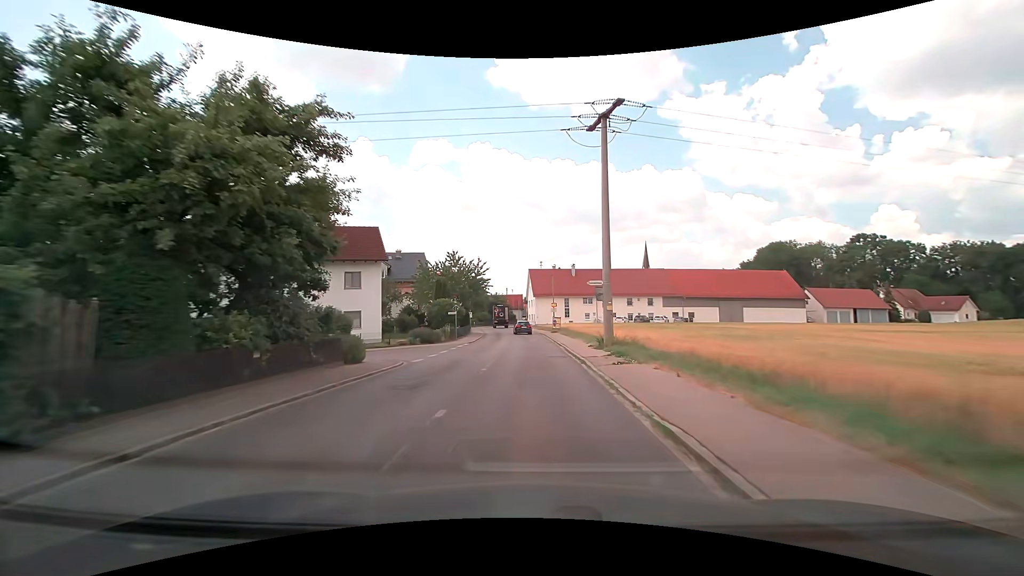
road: tertiary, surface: asphalt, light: Day
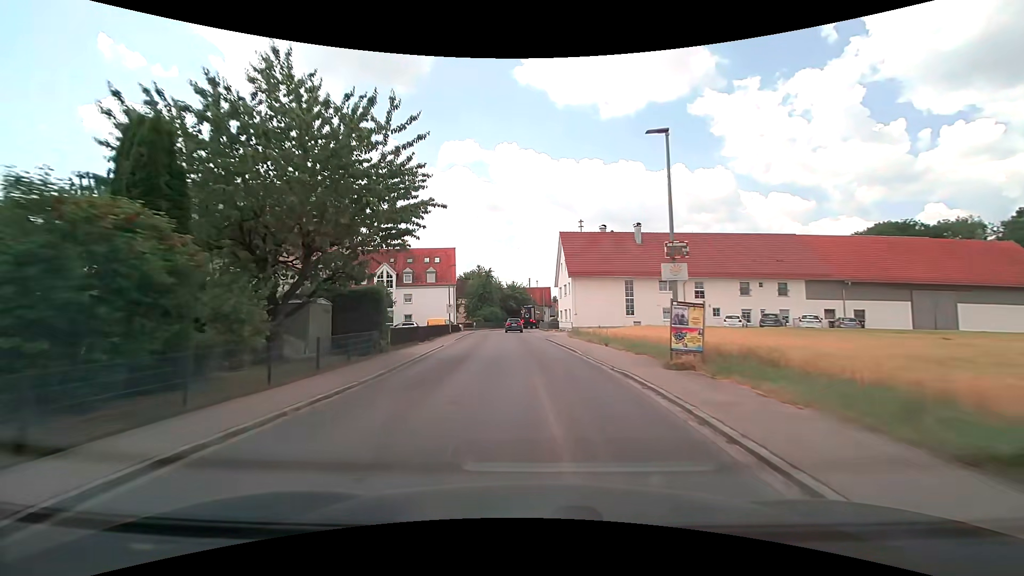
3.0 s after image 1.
(-0.6, +40.0) m; -3°
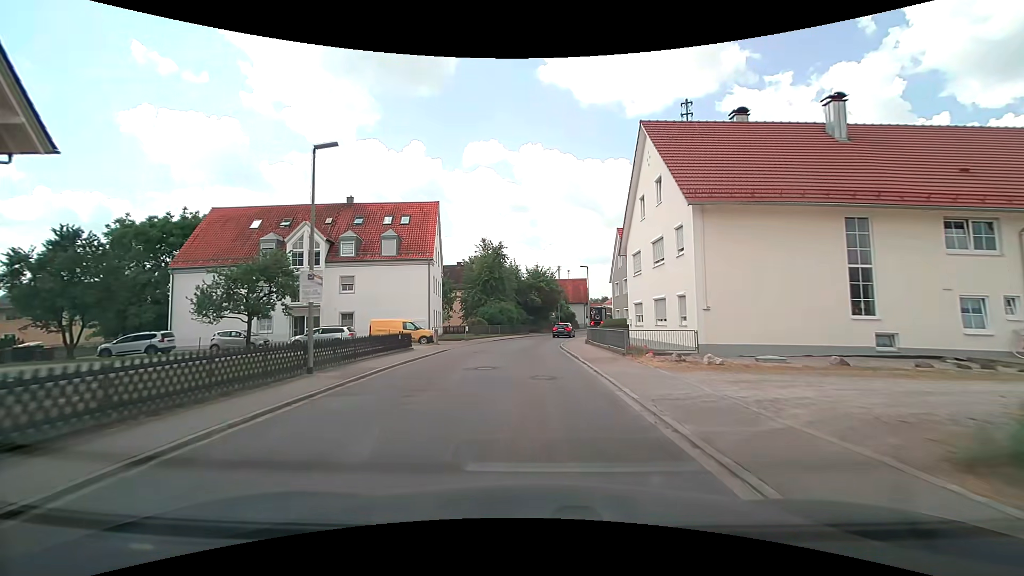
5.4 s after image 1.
(-1.0, +31.6) m; -3°
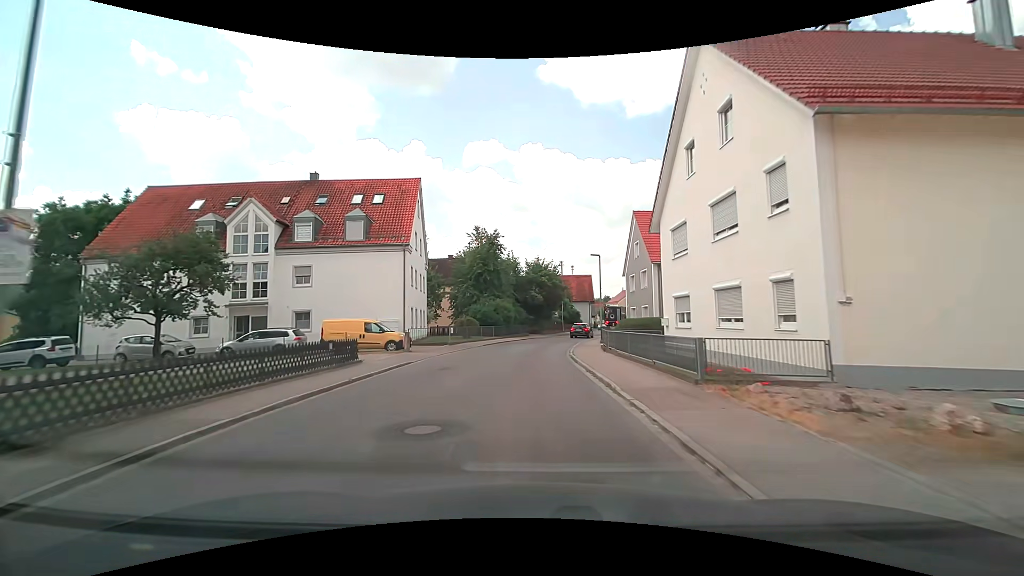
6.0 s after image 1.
(0.0, +7.7) m; 0°
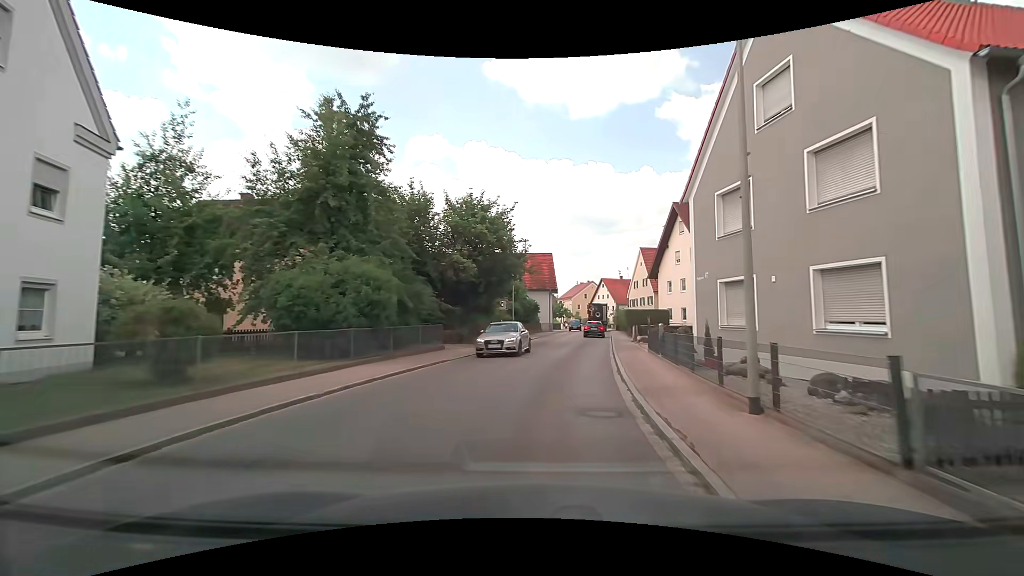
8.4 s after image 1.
(+0.6, +29.4) m; +6°
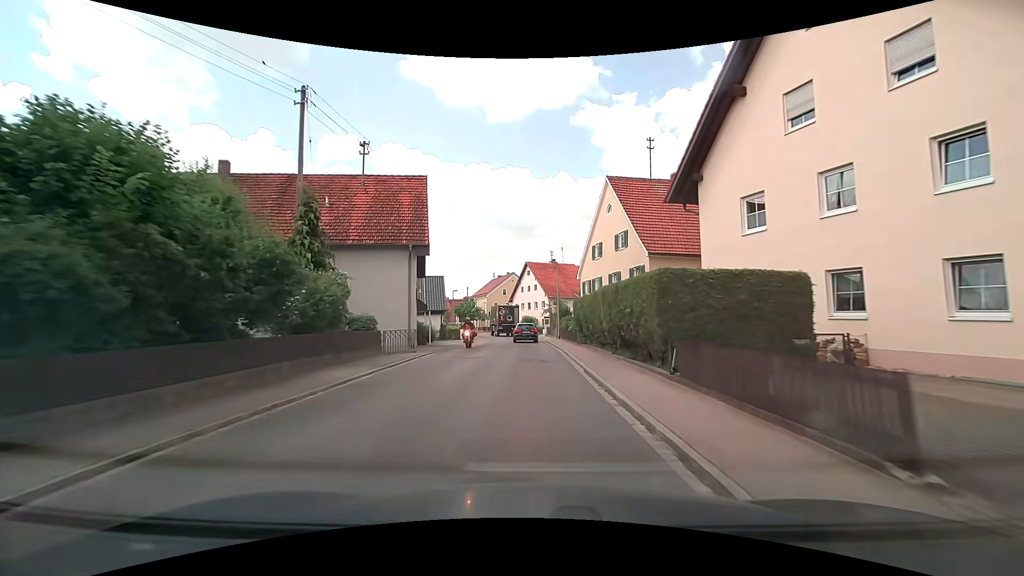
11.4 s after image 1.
(+3.7, +36.0) m; +9°
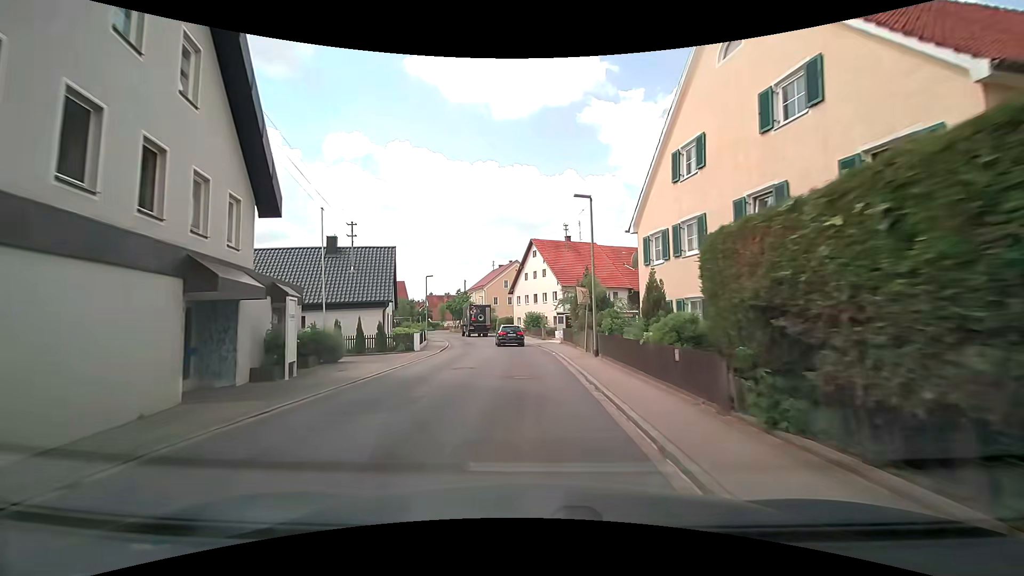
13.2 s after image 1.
(0.0, +20.7) m; -1°
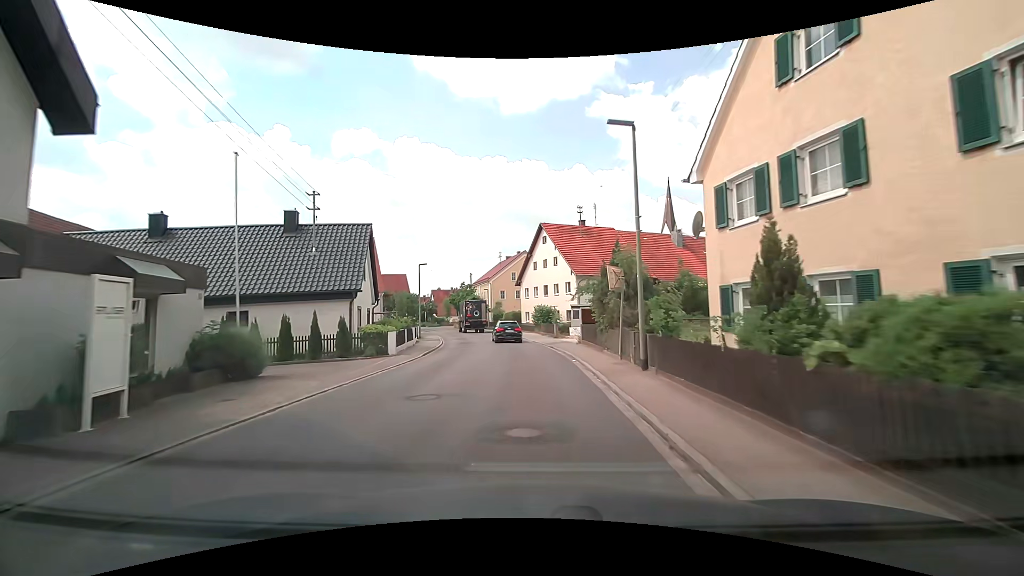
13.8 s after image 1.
(-0.1, +6.7) m; -1°
(0, +10) (-1, +20) (-2, +30) (-3, +40) (-5, +50) (-7, +59) (-9, +69) (-12, +79) (-14, +88) (-17, +98) m
